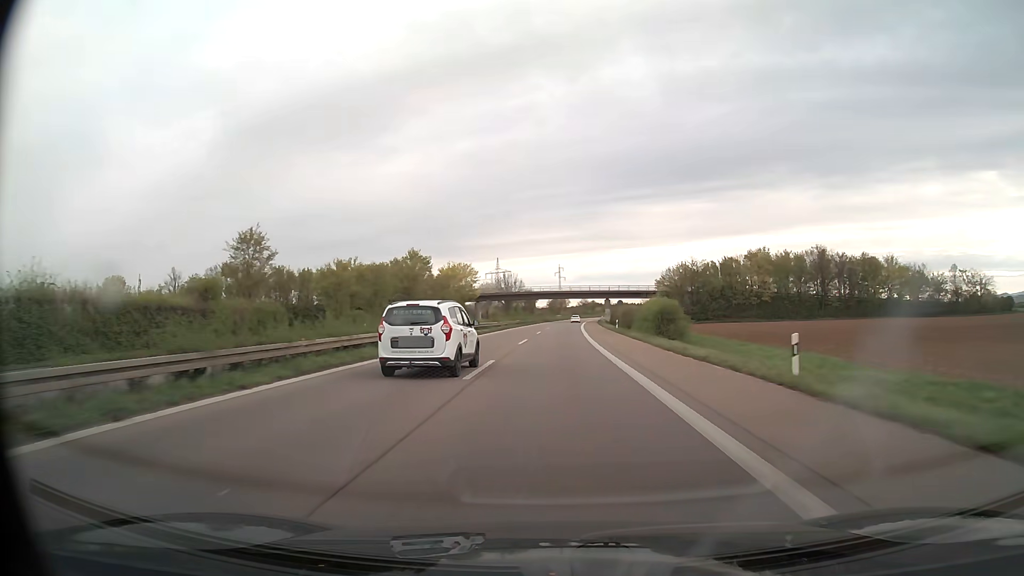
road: trunk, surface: asphalt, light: Day
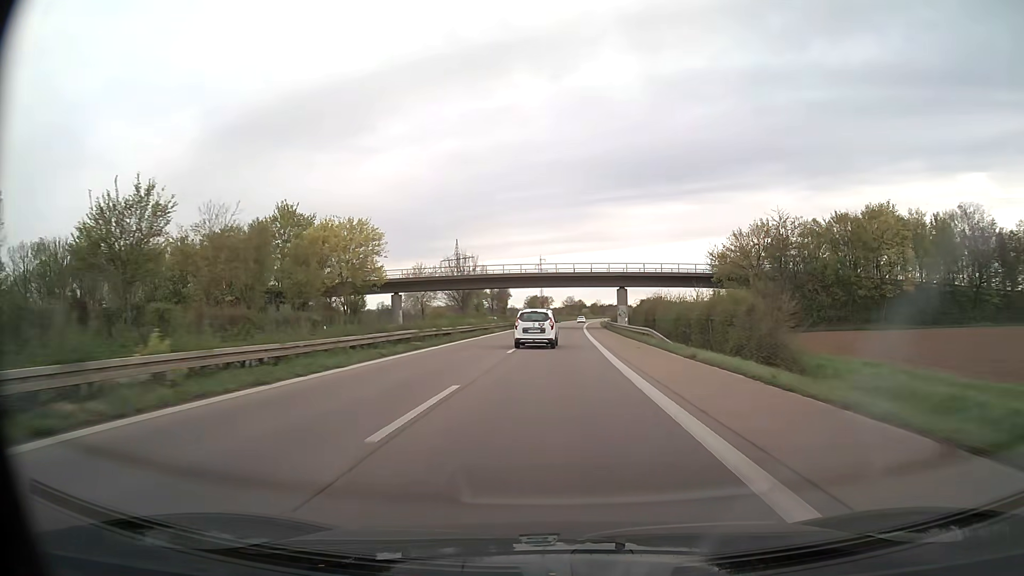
(+1.0, +61.3) m; +2°
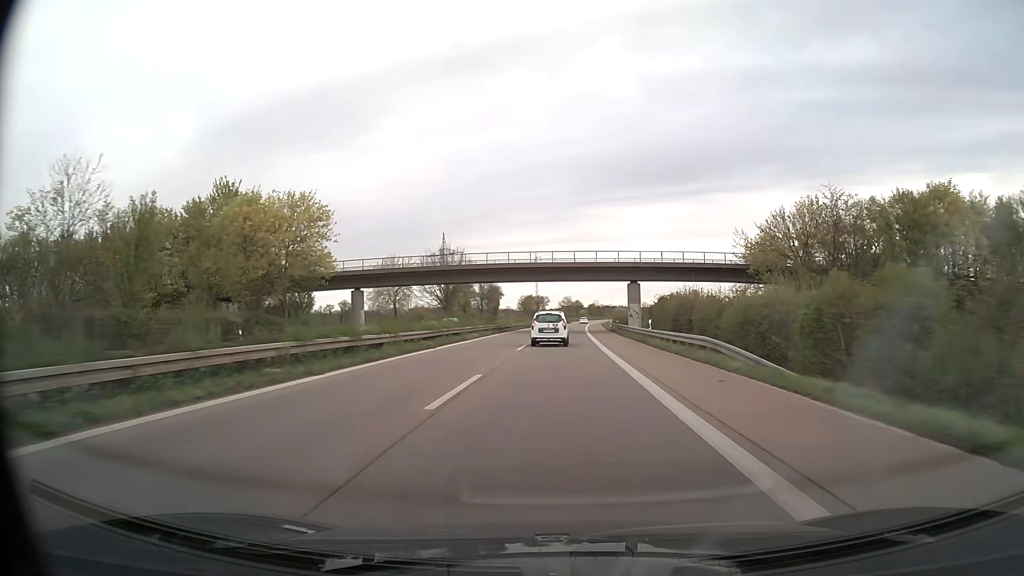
(0.0, +15.4) m; 0°
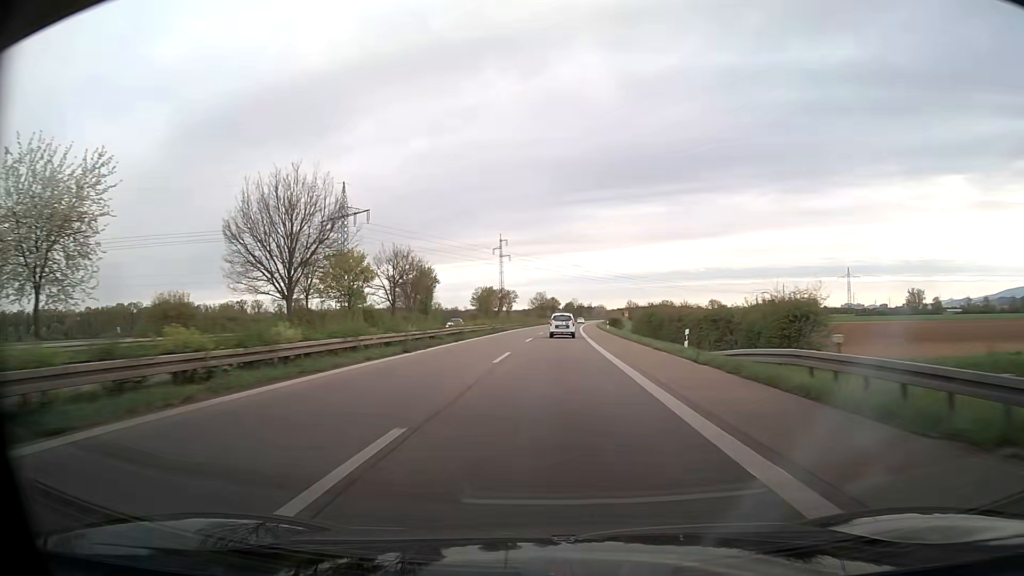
(+1.2, +62.0) m; +2°
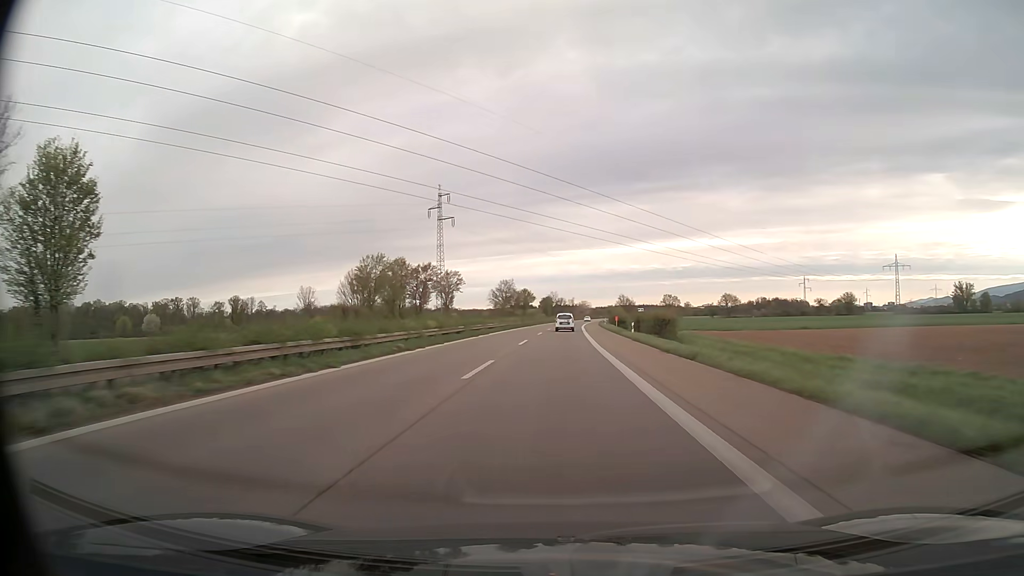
(+1.5, +78.3) m; +2°
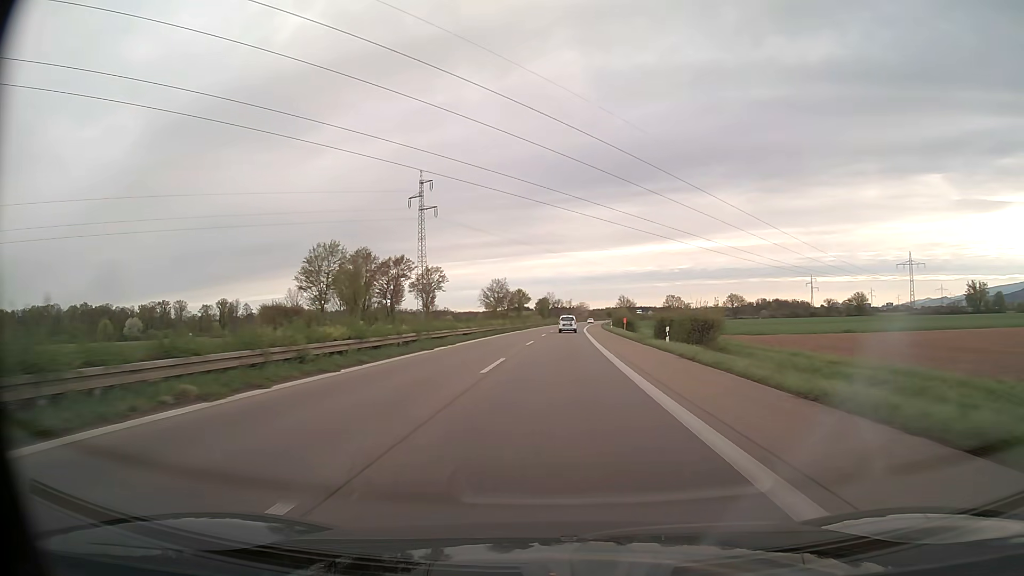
(+0.1, +15.7) m; 0°
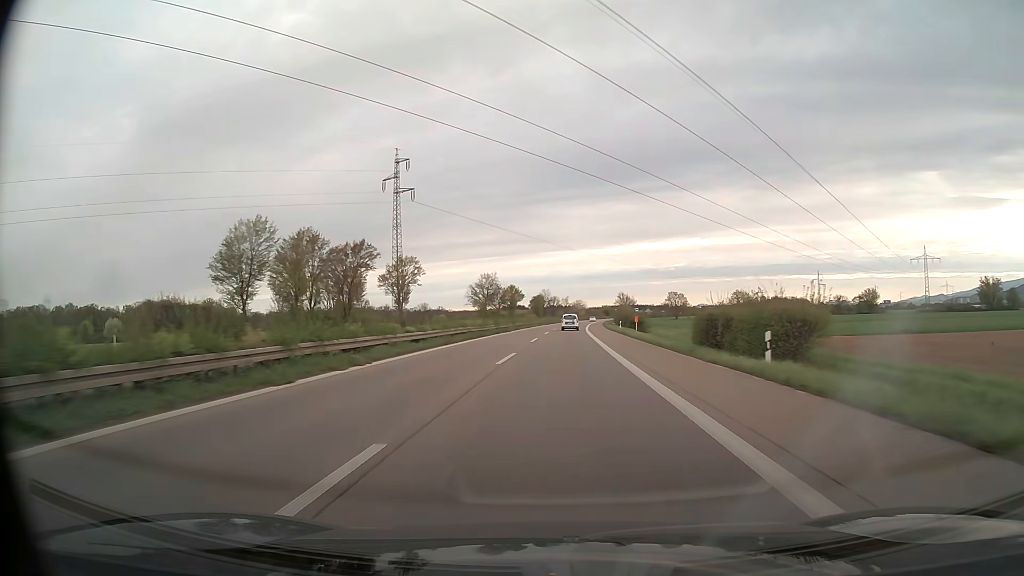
(0.0, +15.8) m; 0°
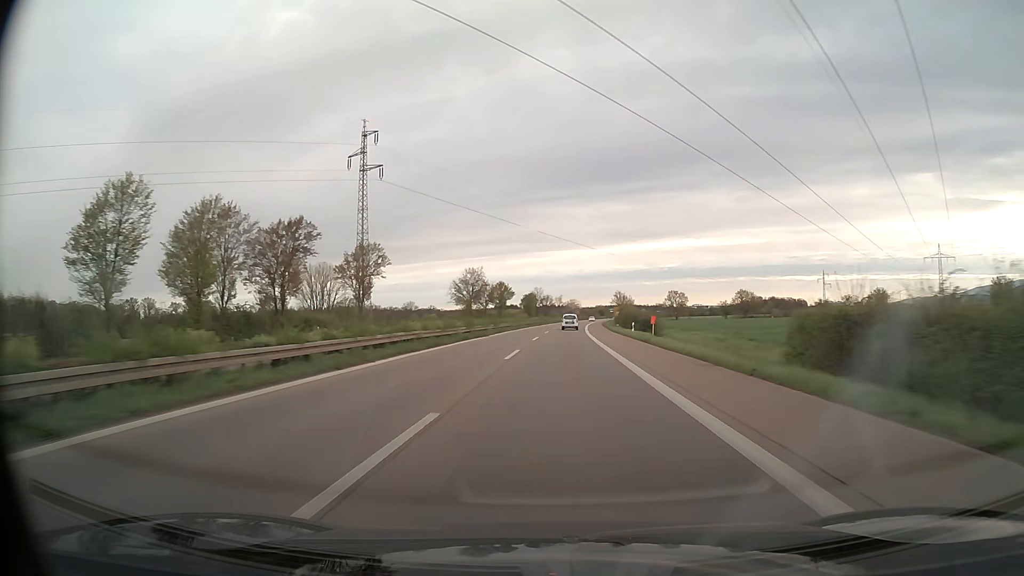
(0.0, +15.8) m; 0°
(0, +10) (0, +20) (0, +30) (+1, +40) (+1, +50) (+1, +60) (+2, +70) (+2, +80) (+3, +90) (+3, +100) m
